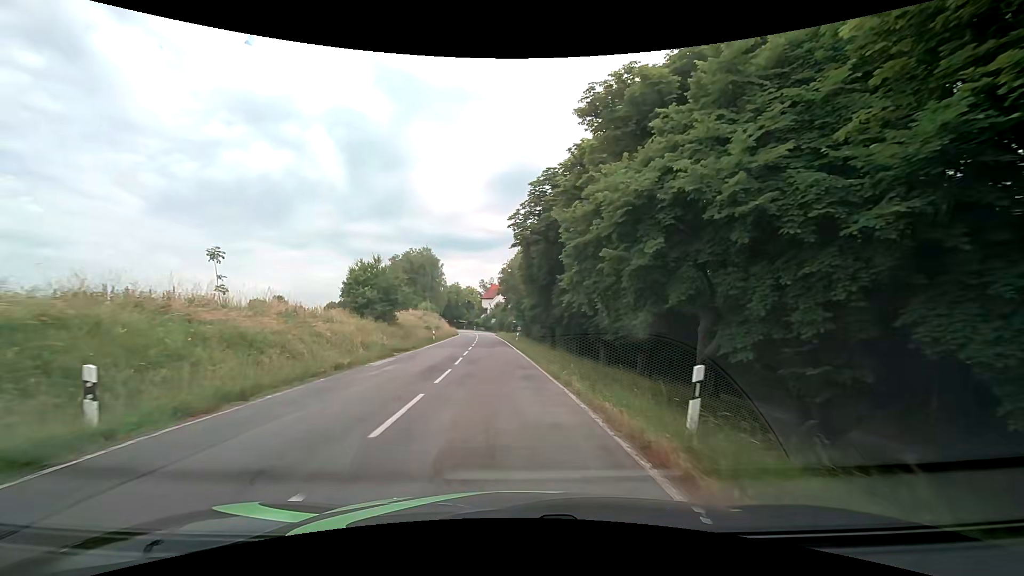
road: tertiary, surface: asphalt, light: Day
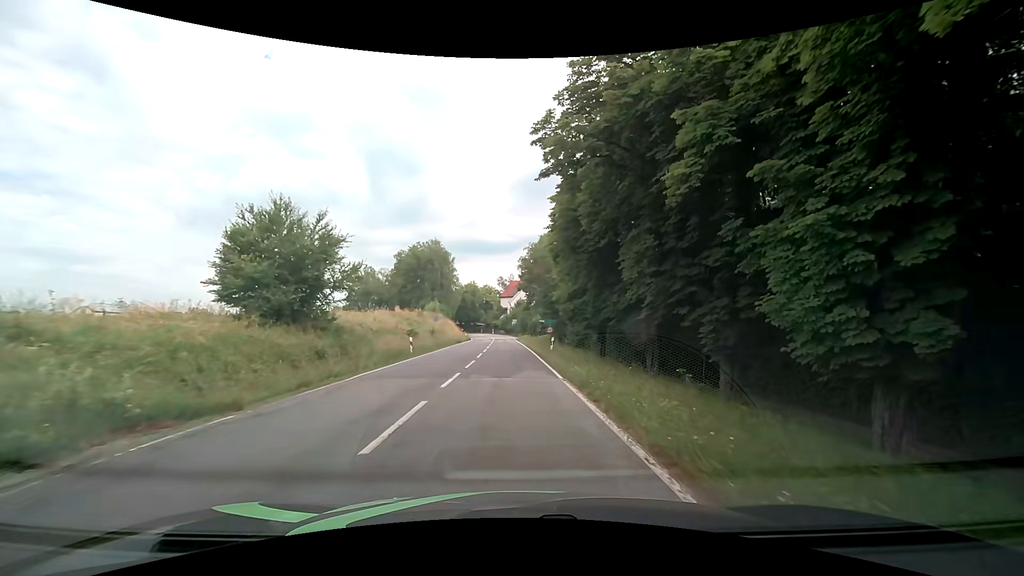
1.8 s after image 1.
(-0.6, +19.5) m; -3°
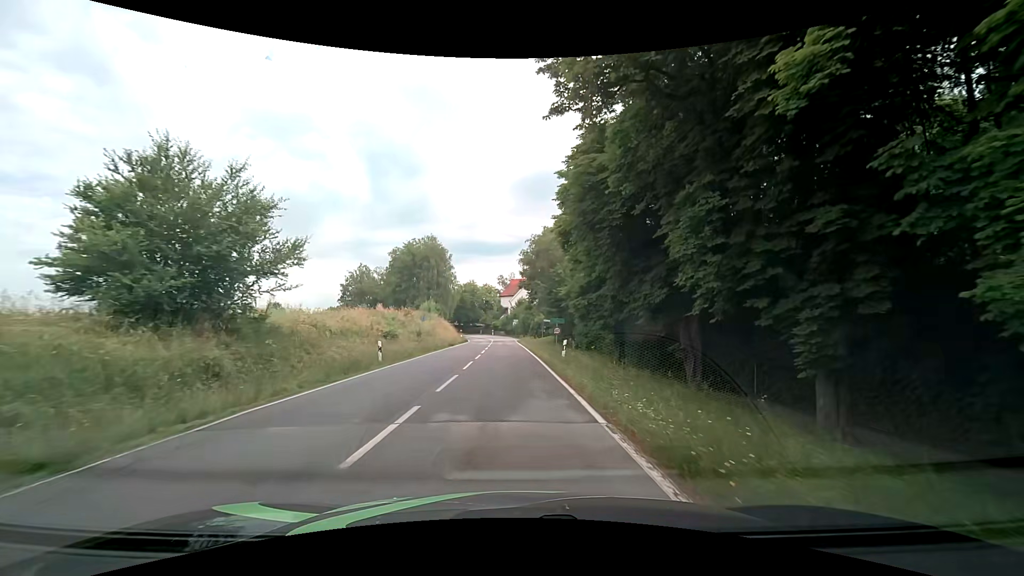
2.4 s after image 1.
(0.0, +6.6) m; +1°
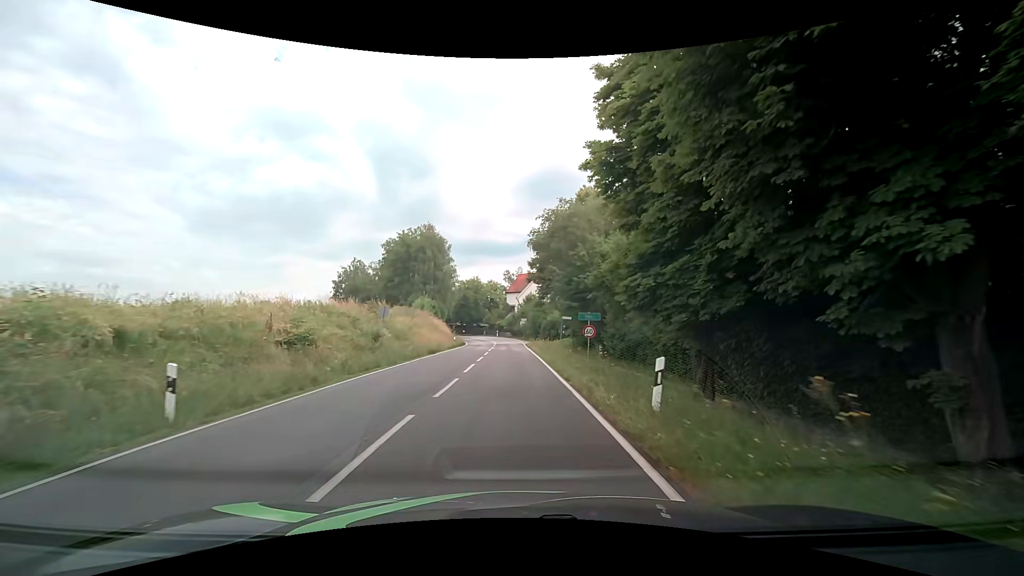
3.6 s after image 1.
(-0.4, +13.4) m; -2°
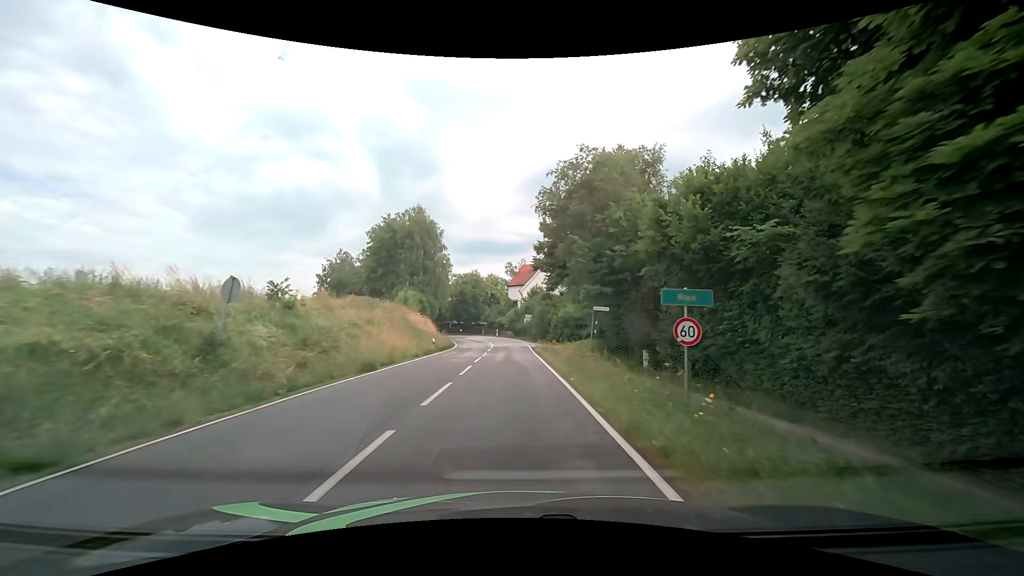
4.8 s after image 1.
(0.0, +13.7) m; +1°
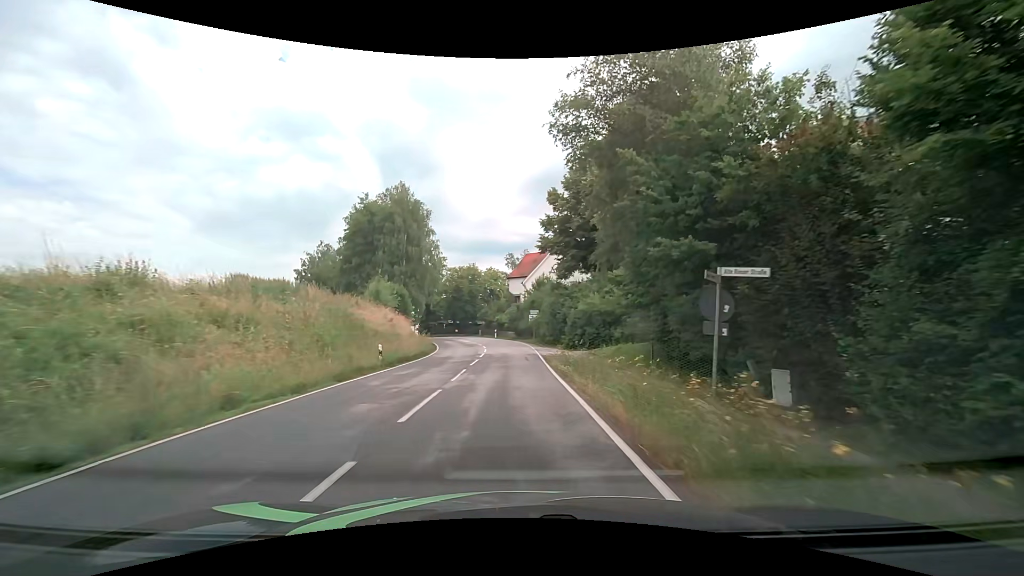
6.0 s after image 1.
(-0.1, +14.1) m; 0°
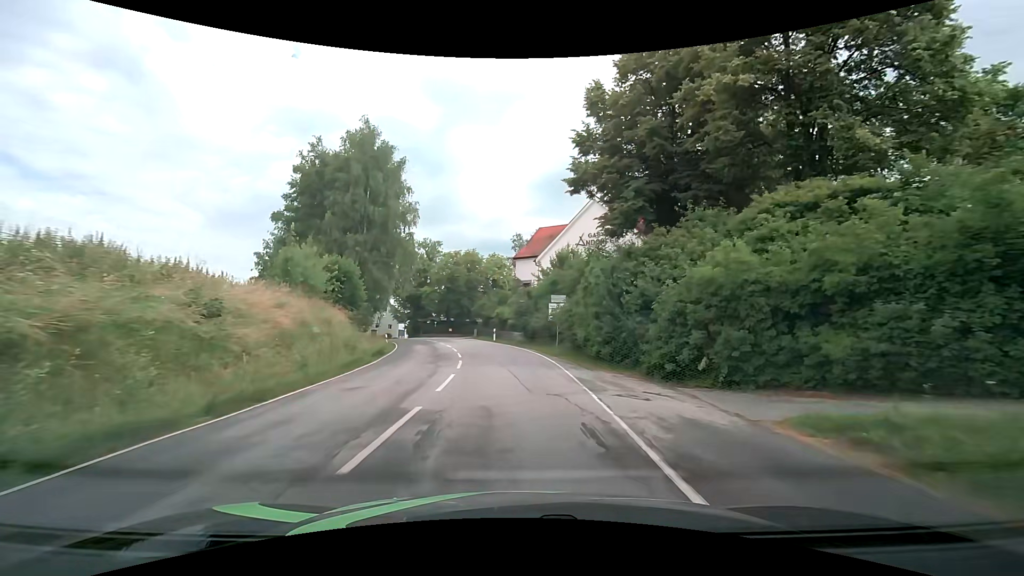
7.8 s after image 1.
(-0.2, +21.4) m; -1°
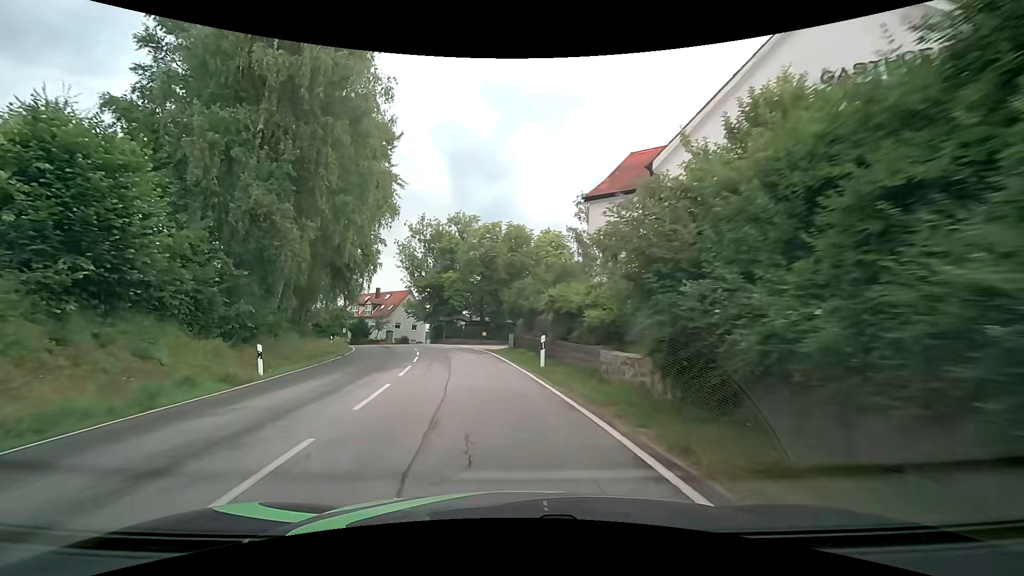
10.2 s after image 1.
(-0.9, +27.5) m; -6°
(0, +10) (-2, +20) (-3, +30) (-5, +40) (-8, +49) (-11, +58) (-17, +67) (-23, +75) (-29, +82) (-37, +89) m
